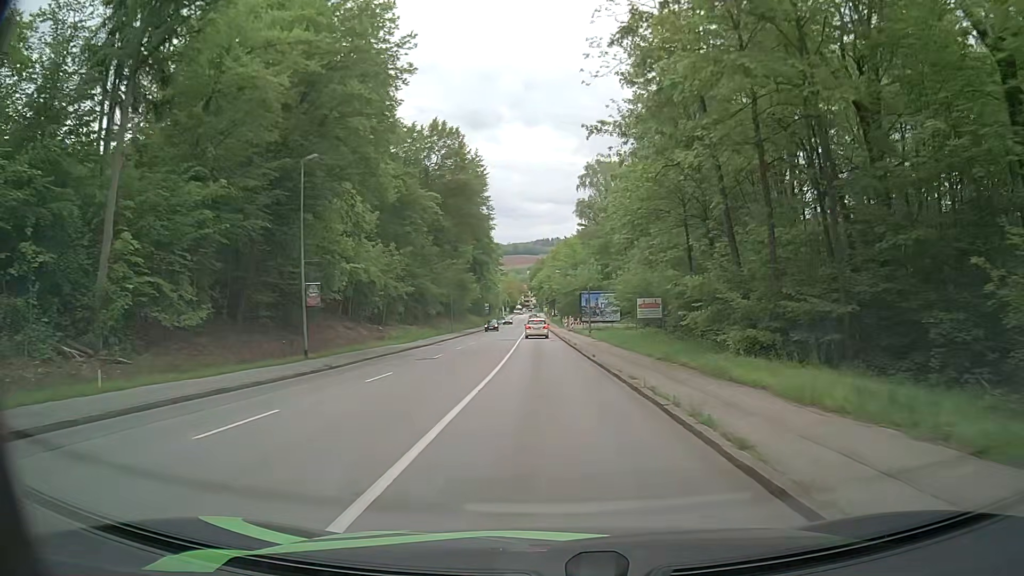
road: tertiary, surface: asphalt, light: Day
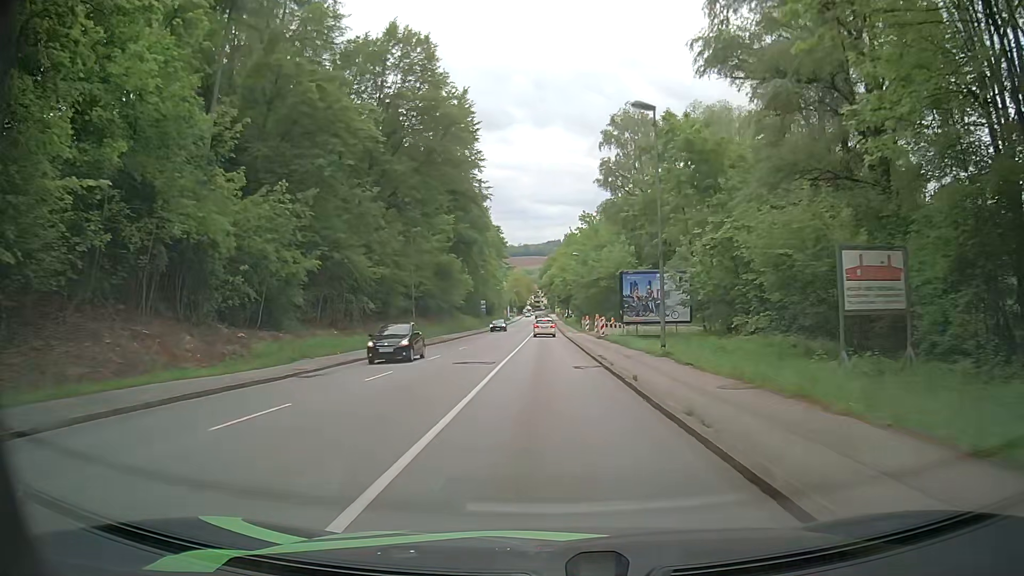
(-0.3, +27.4) m; 0°
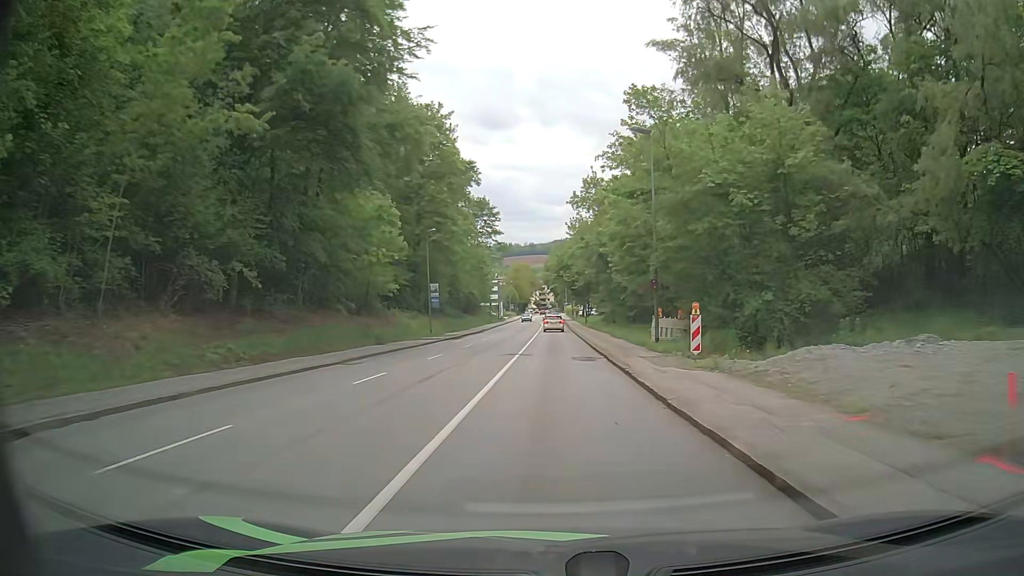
(-0.9, +47.0) m; -2°
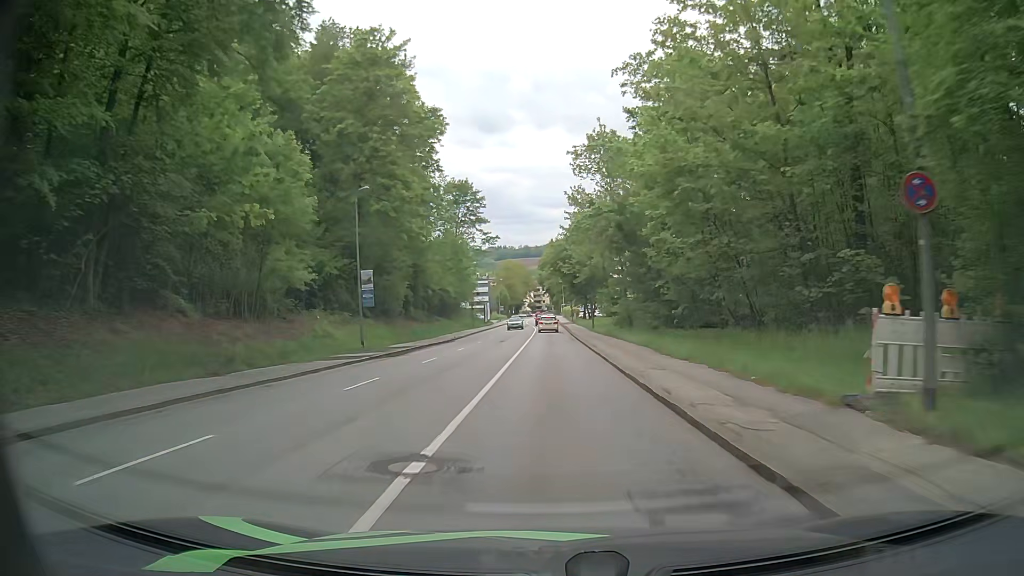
(+0.1, +18.4) m; +1°
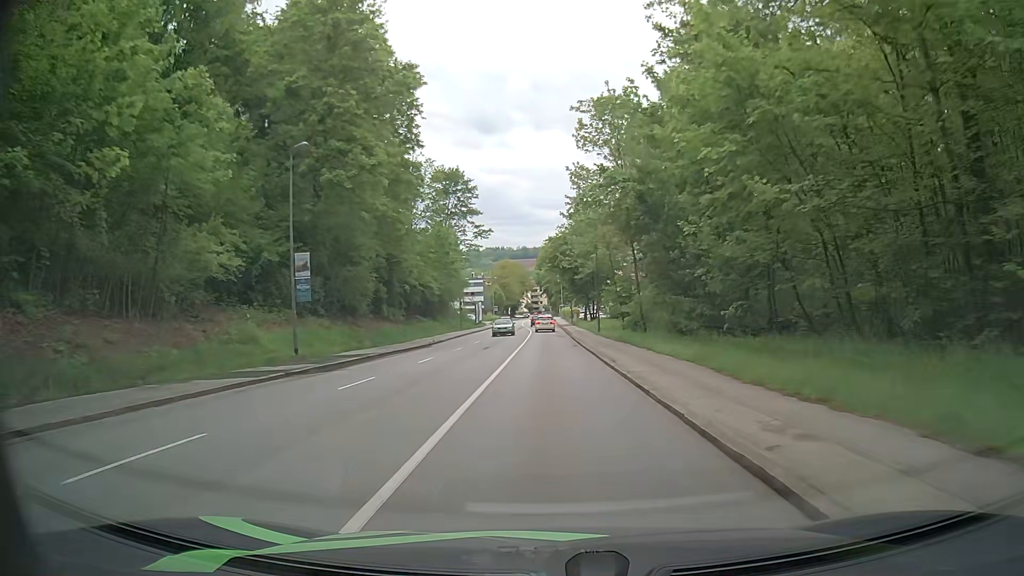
(-0.1, +9.0) m; 0°
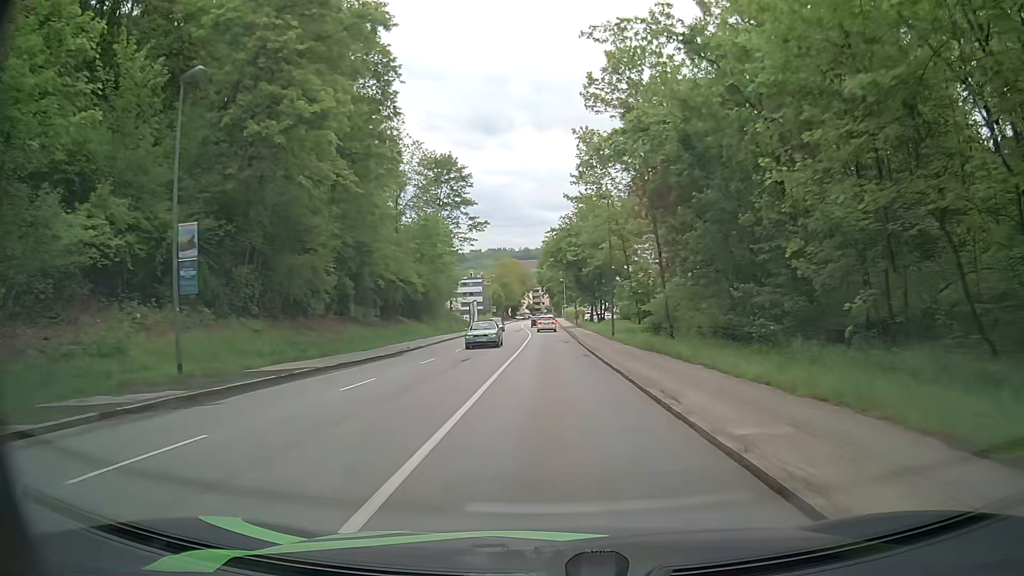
(0.0, +8.9) m; 0°
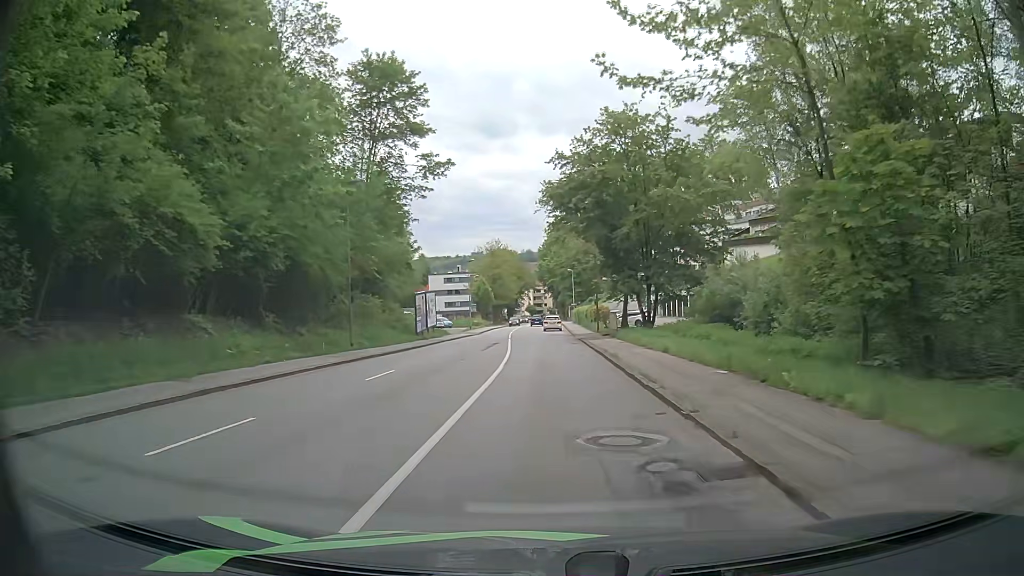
(-0.1, +34.4) m; -1°
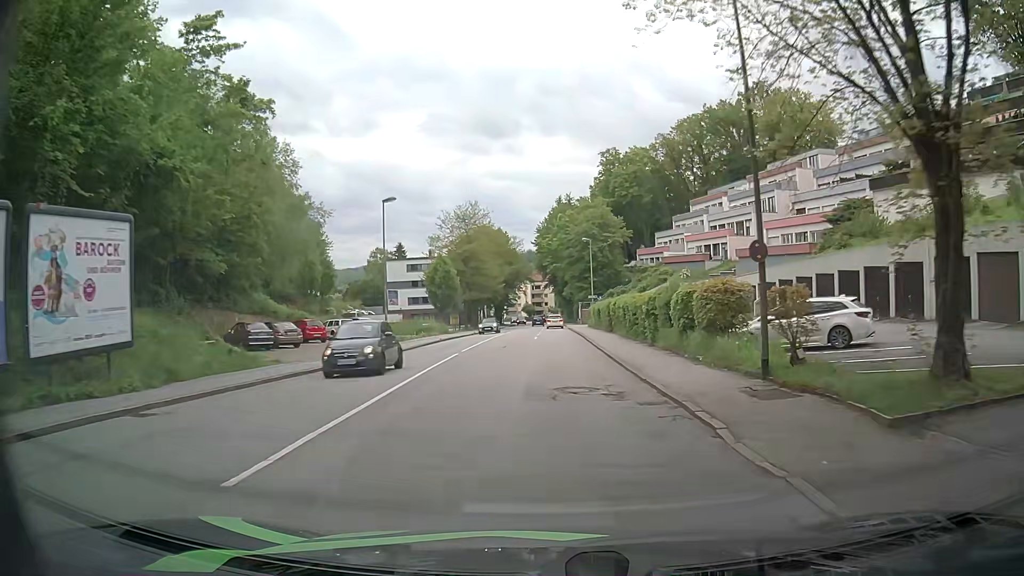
(+0.1, +41.7) m; -1°
(0, +10) (+1, +20) (+1, +30) (+1, +40) (+1, +50) (+2, +60) (+2, +70) (+2, +80) (+3, +90) (+3, +100) m
